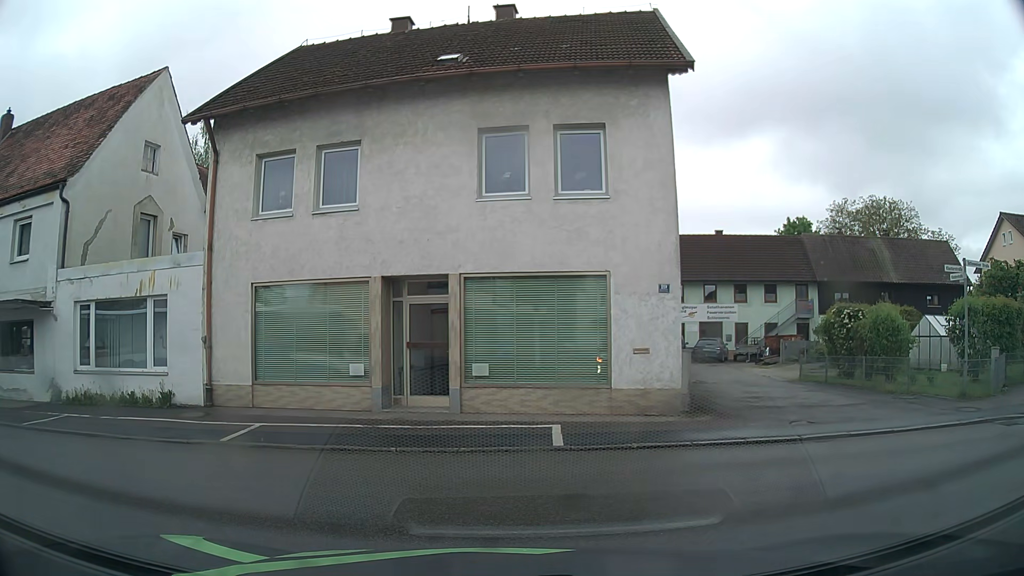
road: unclassified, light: Day
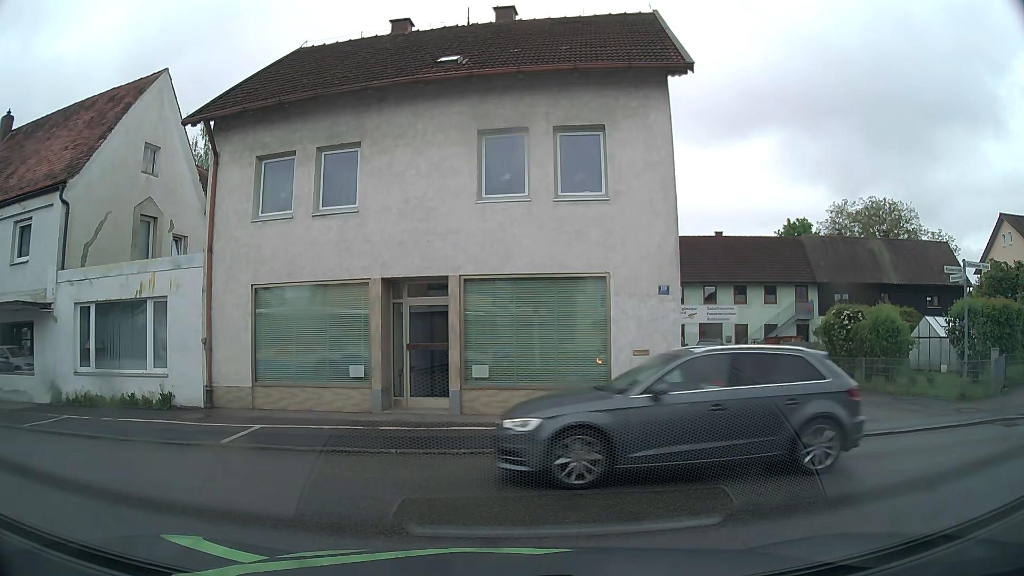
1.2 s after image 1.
(0.0, +0.1) m; 0°
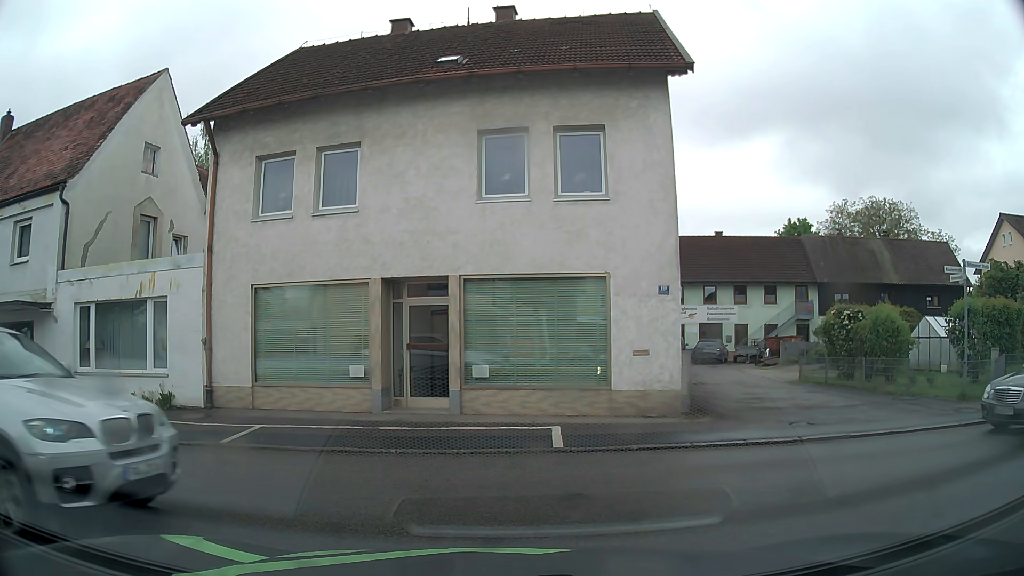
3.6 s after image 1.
(0.0, 0.0) m; 0°
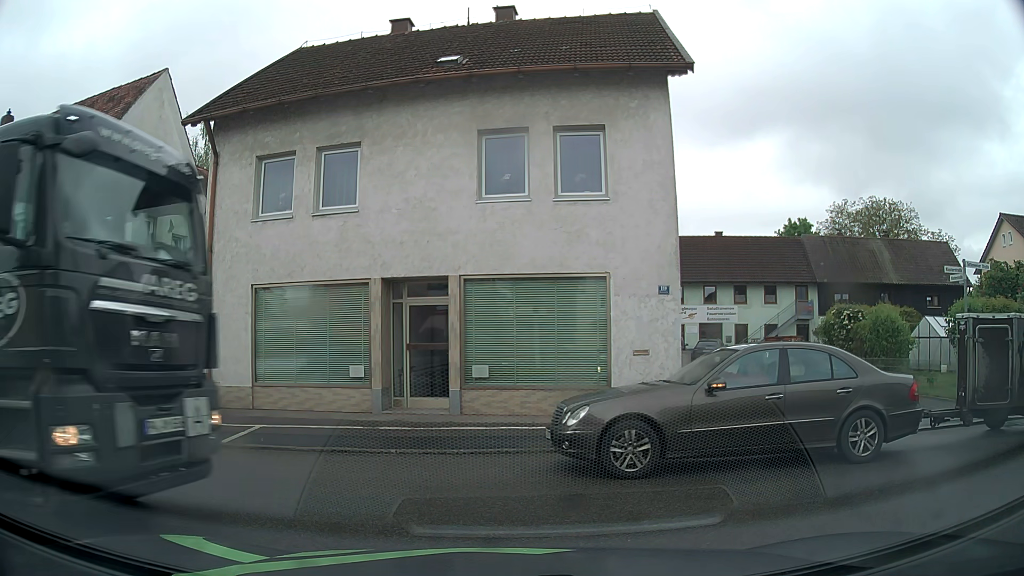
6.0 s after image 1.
(0.0, 0.0) m; 0°
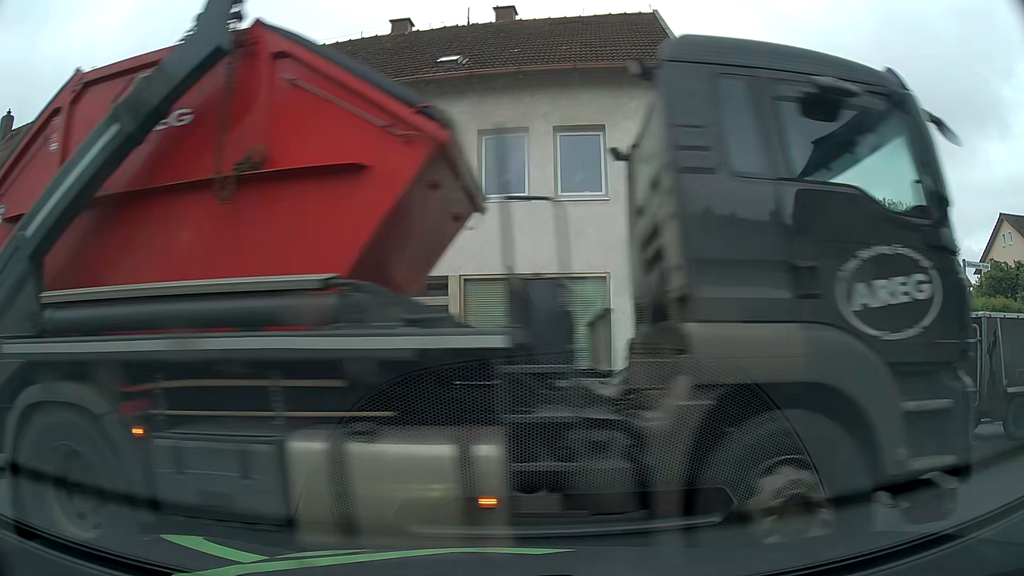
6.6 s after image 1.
(0.0, 0.0) m; 0°
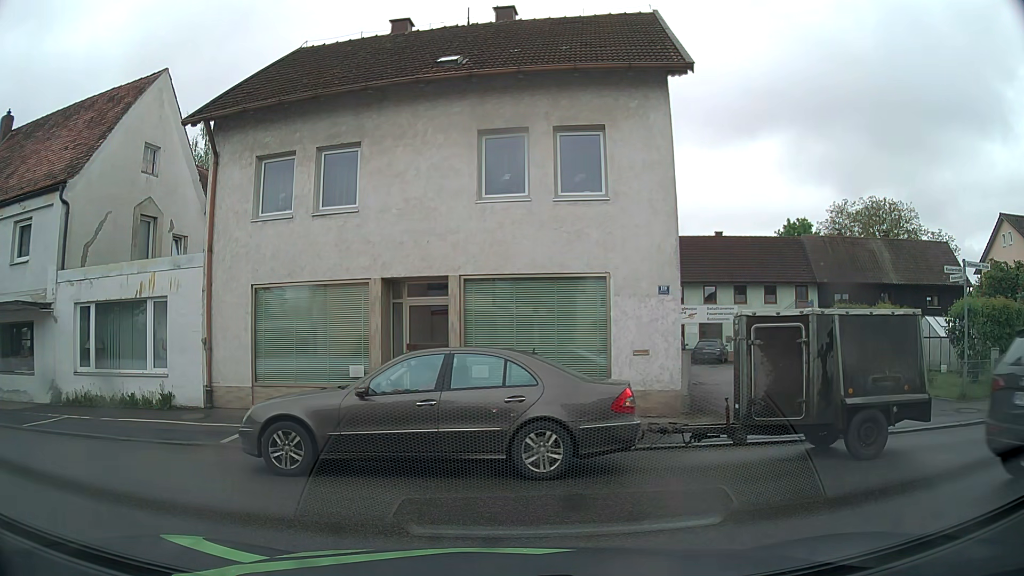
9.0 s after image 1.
(0.0, 0.0) m; 0°
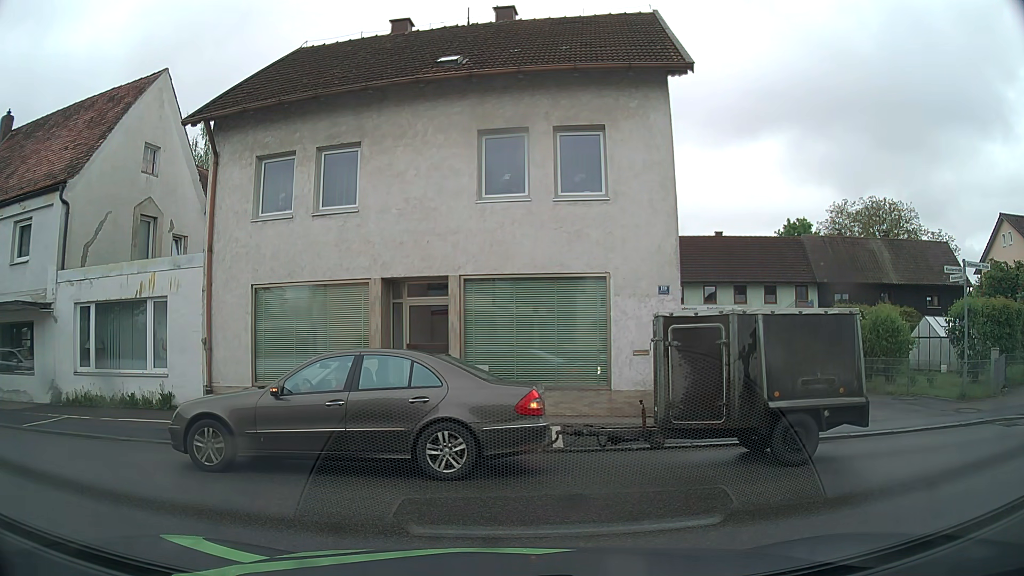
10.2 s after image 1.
(0.0, 0.0) m; 0°
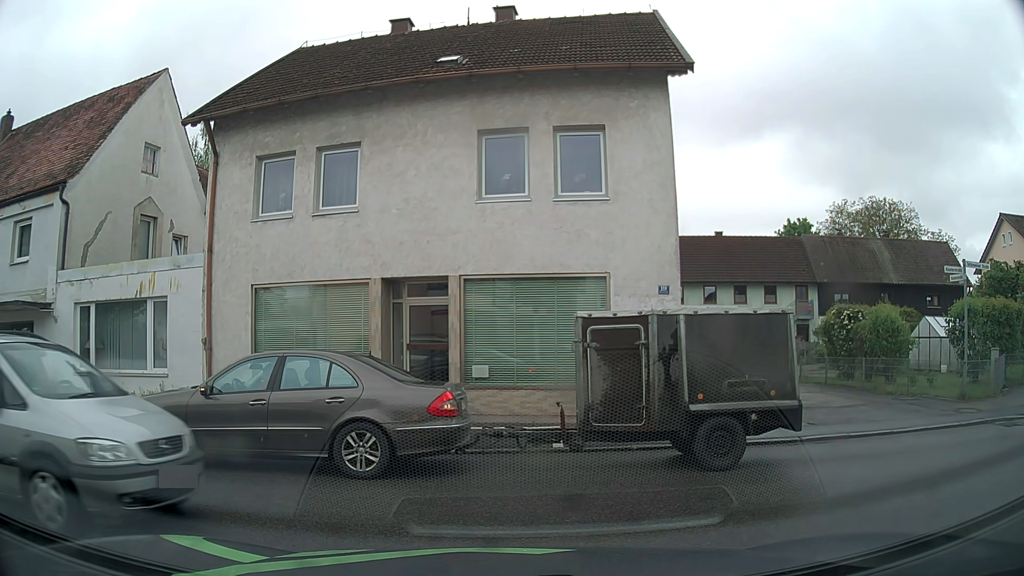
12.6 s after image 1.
(0.0, 0.0) m; 0°
